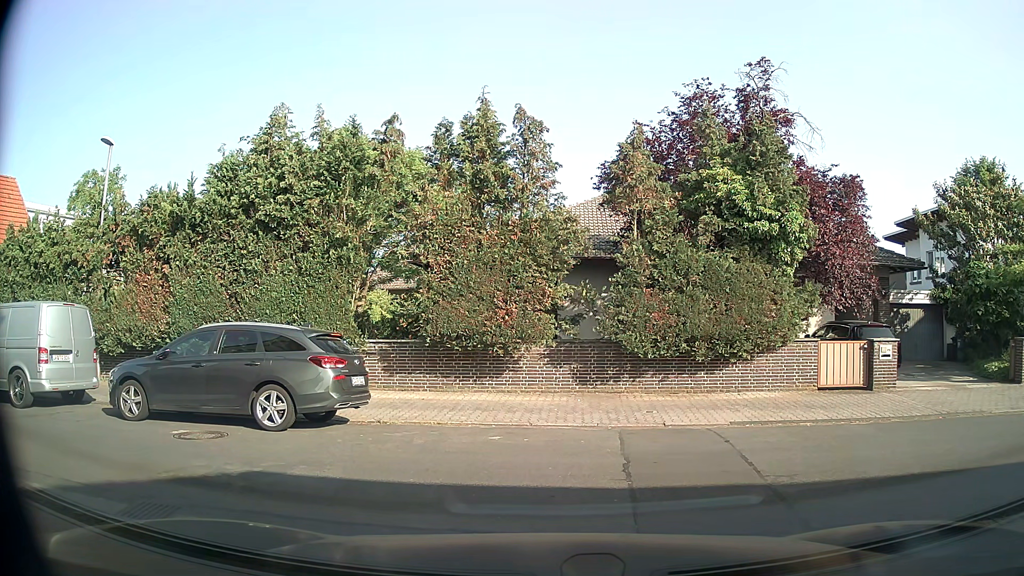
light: Day
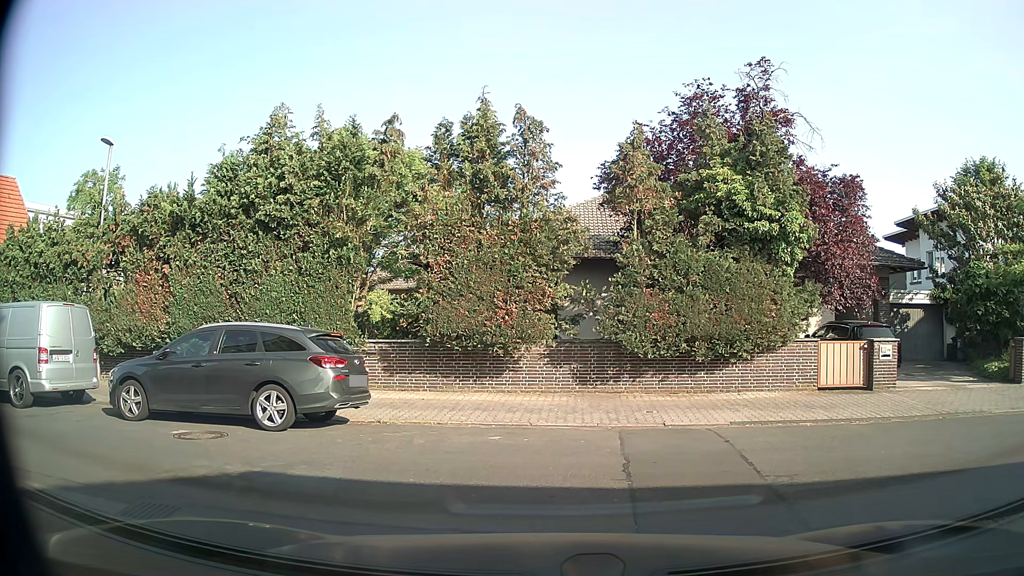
(0.0, 0.0) m; 0°
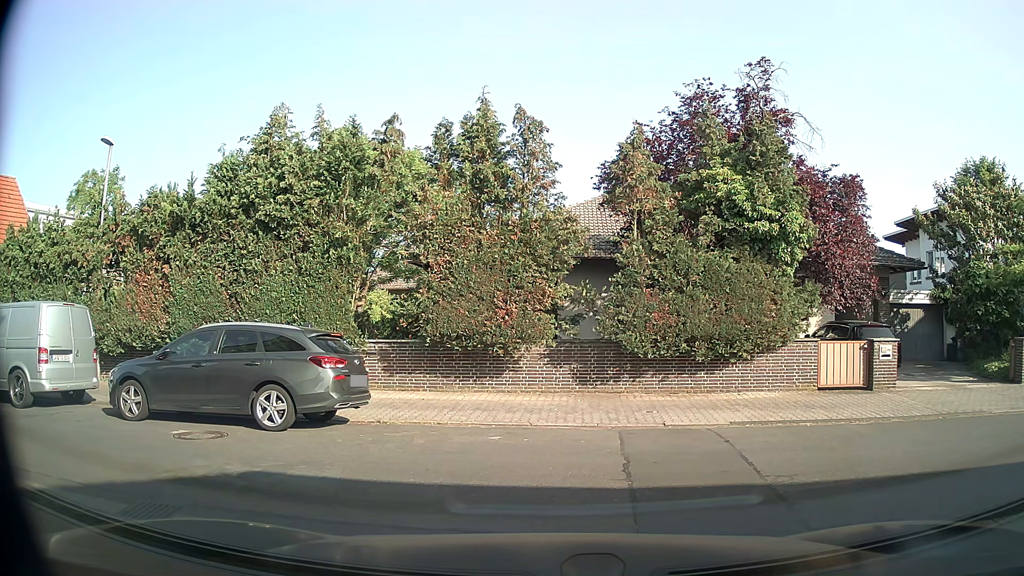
(0.0, 0.0) m; 0°
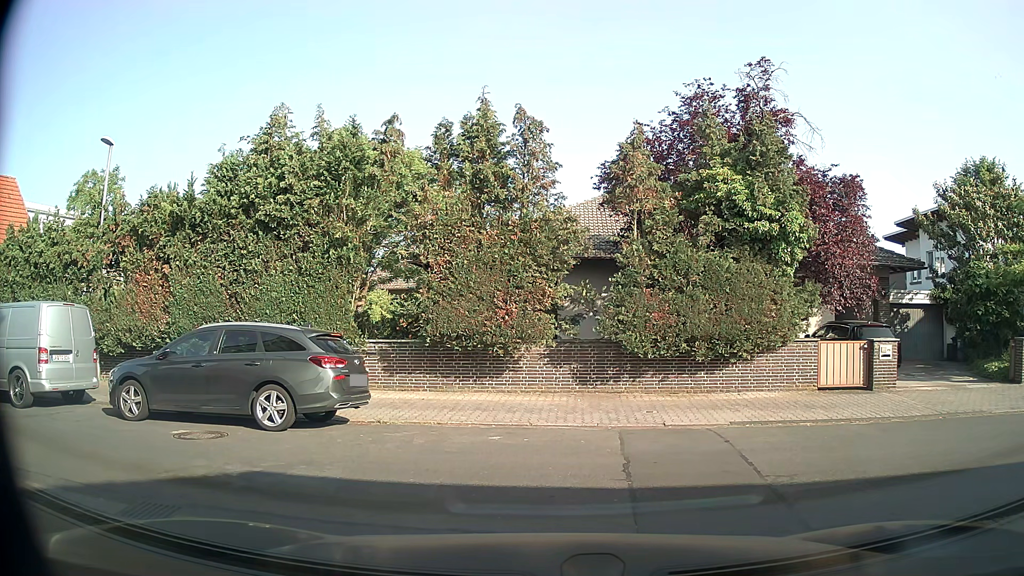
(0.0, 0.0) m; 0°
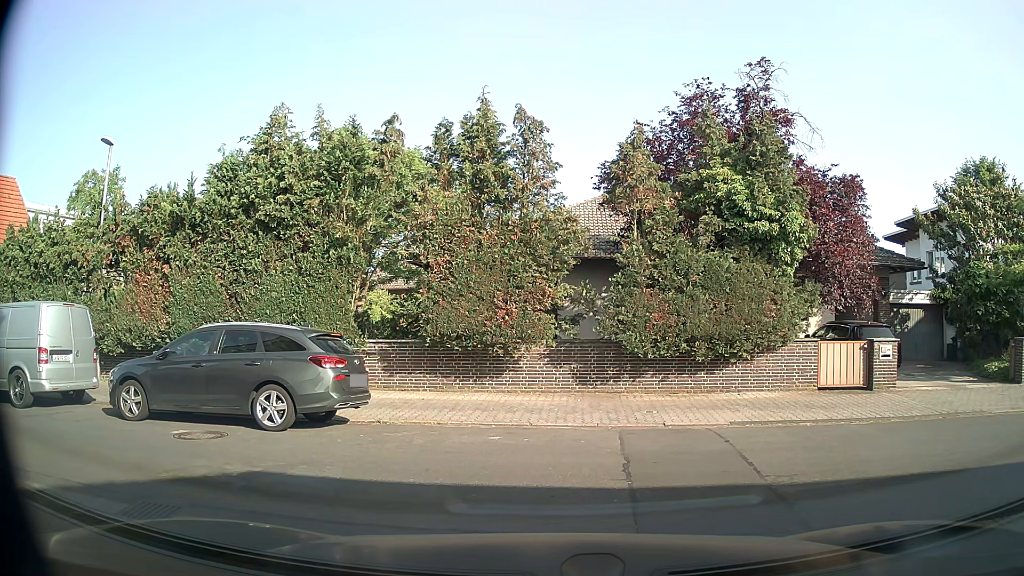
(0.0, 0.0) m; 0°
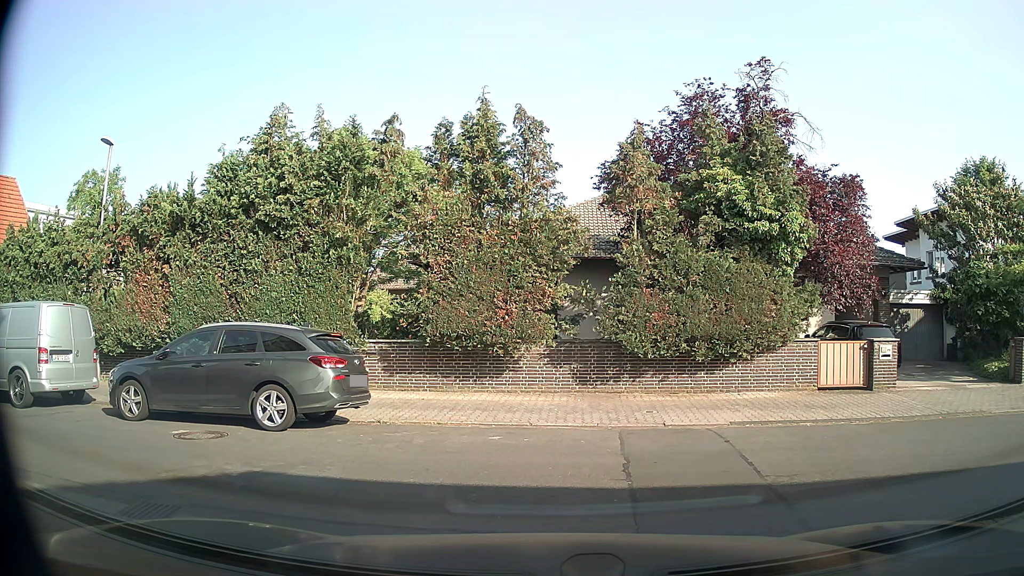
(0.0, 0.0) m; 0°
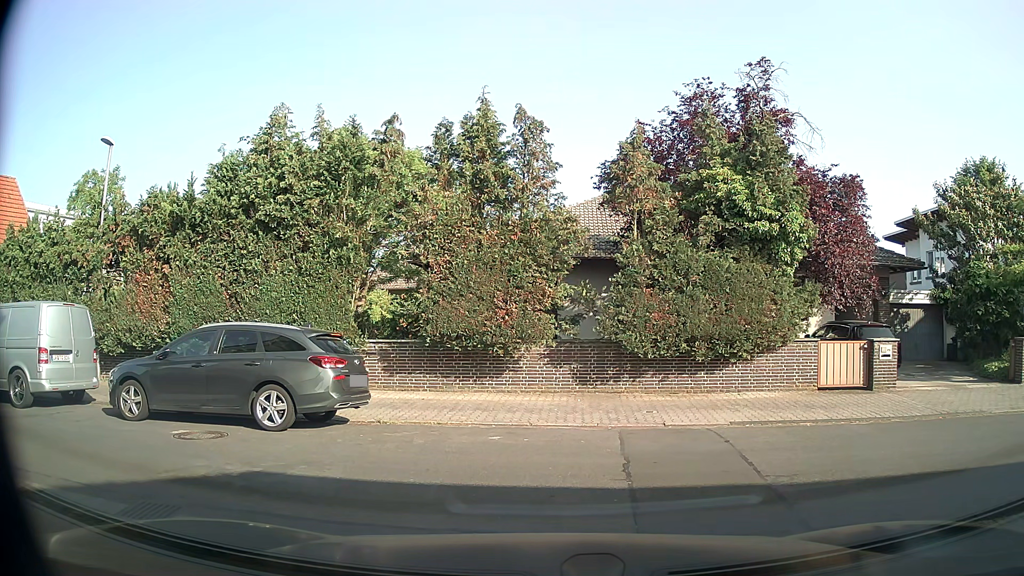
(0.0, 0.0) m; 0°
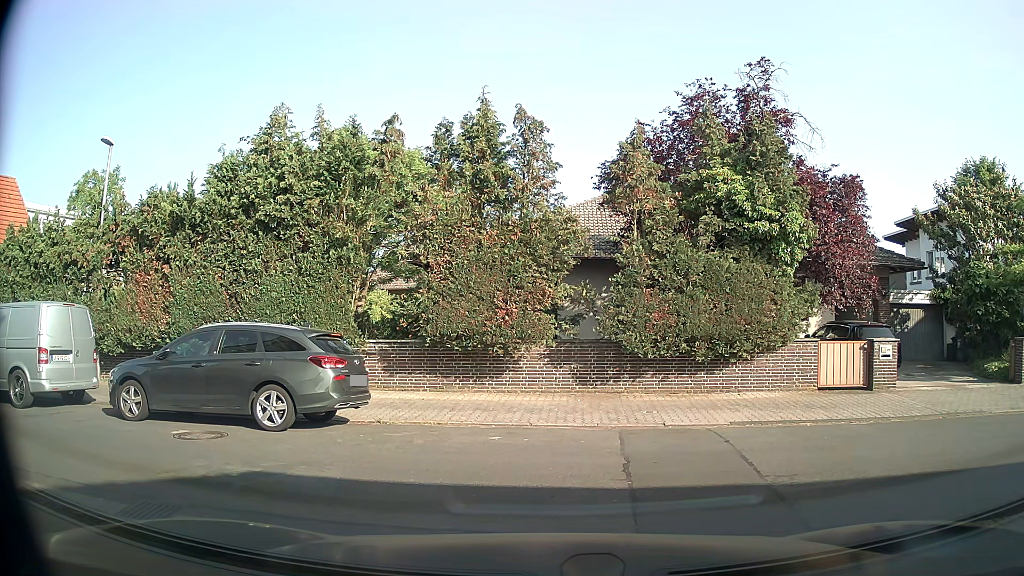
(0.0, 0.0) m; 0°
